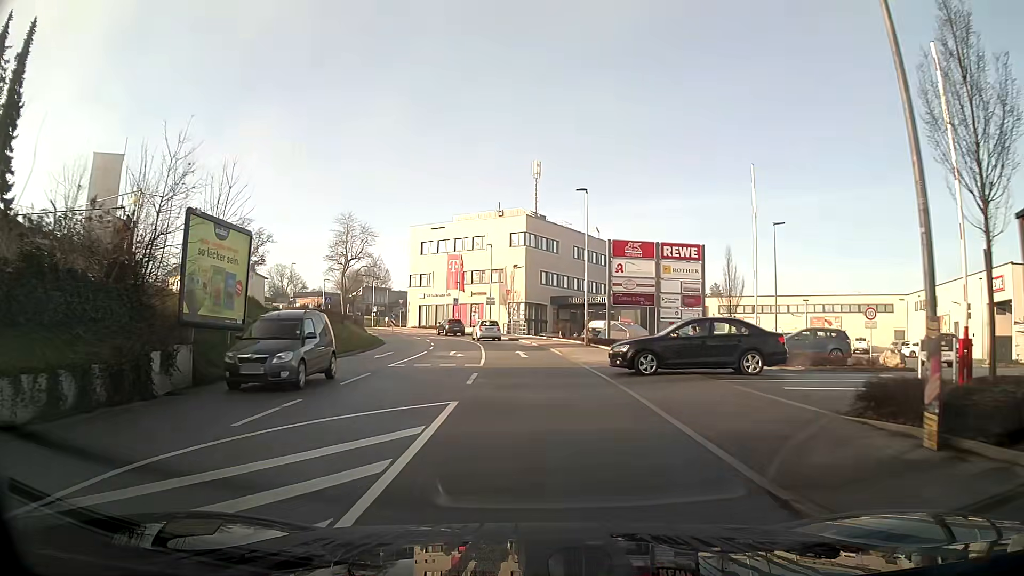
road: tertiary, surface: asphalt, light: Day
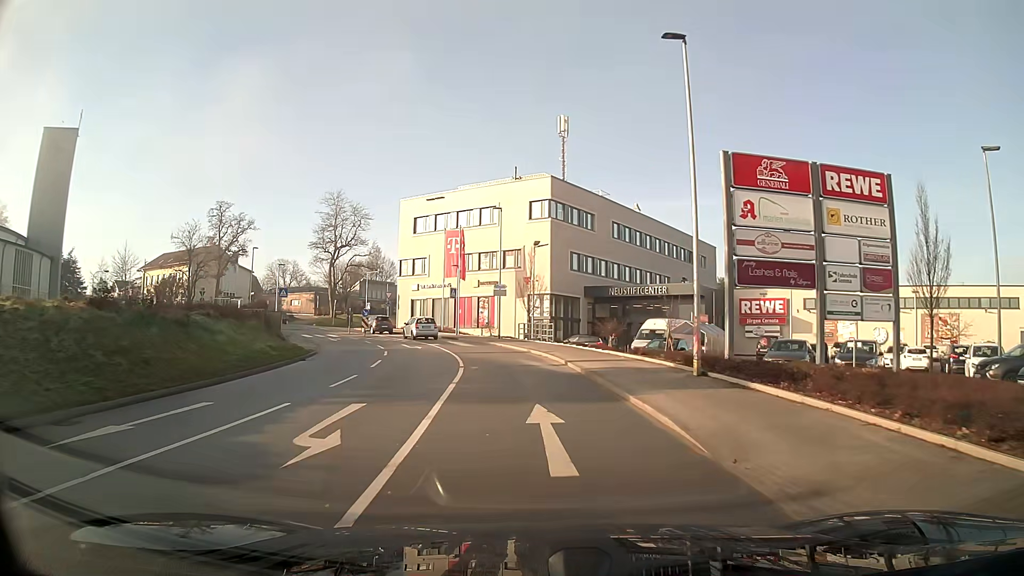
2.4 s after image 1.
(-0.3, +19.9) m; -2°
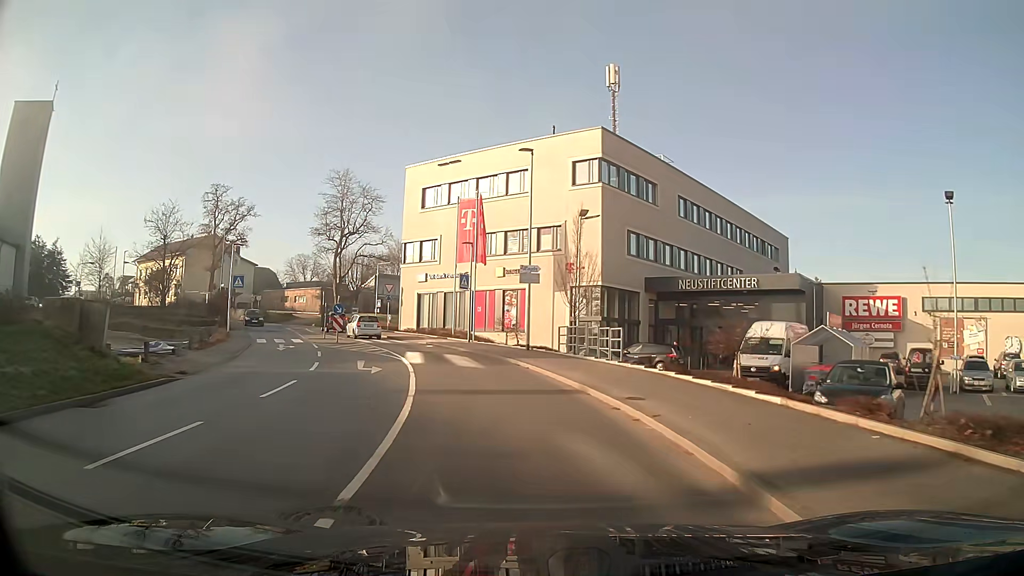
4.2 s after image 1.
(-0.4, +15.0) m; -4°
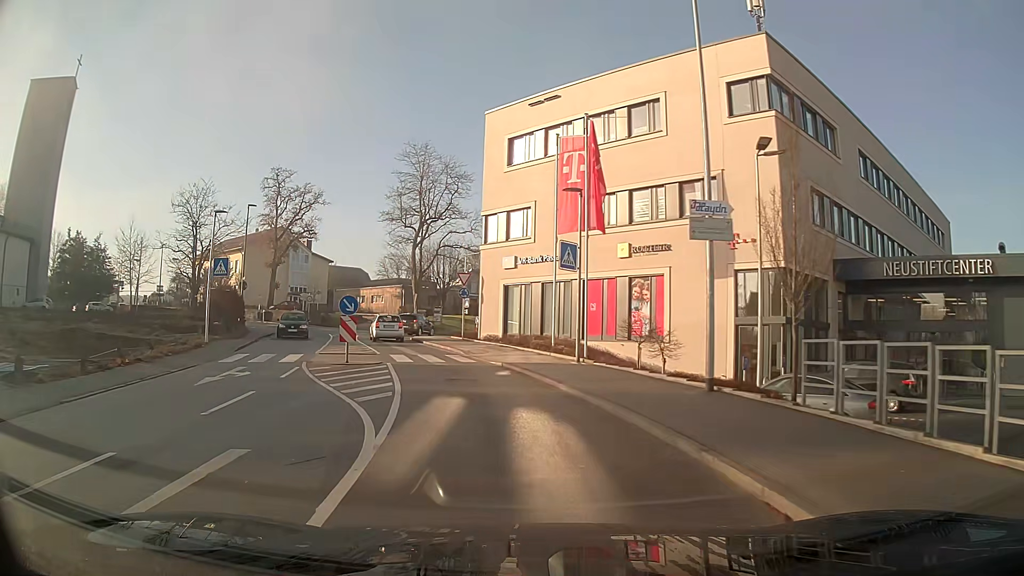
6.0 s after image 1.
(-1.2, +14.9) m; -10°
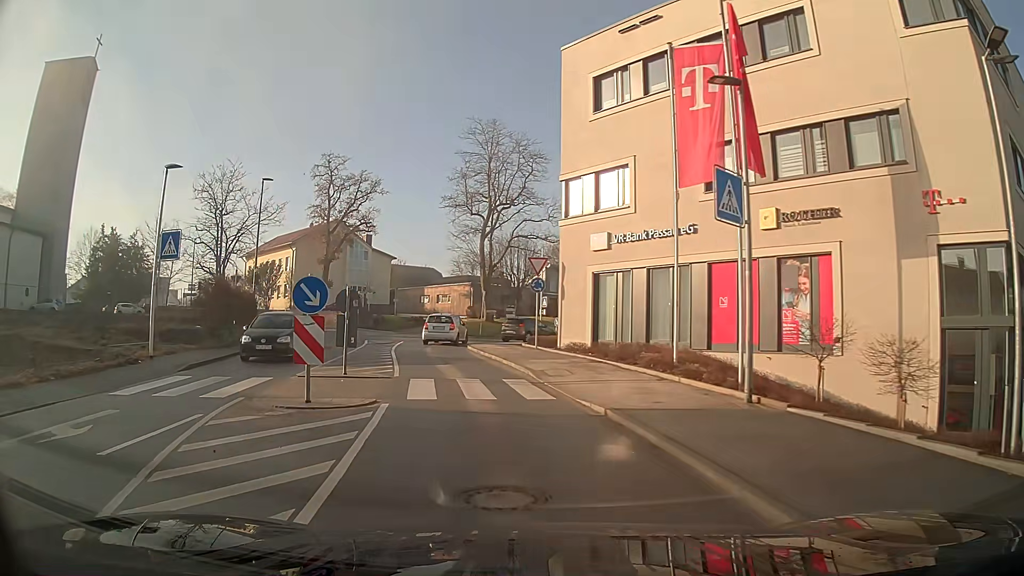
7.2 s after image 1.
(-0.5, +9.6) m; -6°
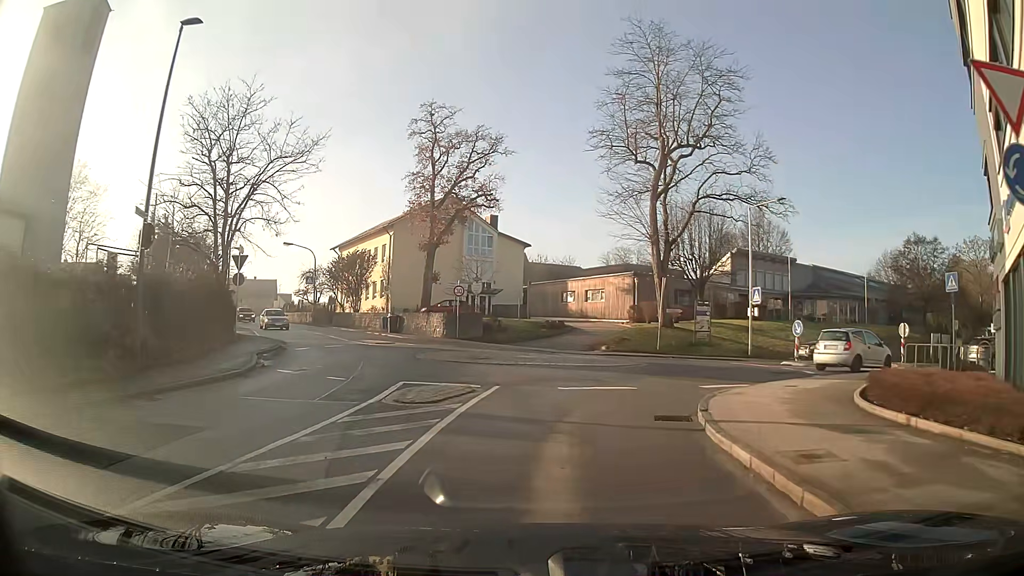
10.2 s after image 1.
(-2.6, +21.1) m; -11°
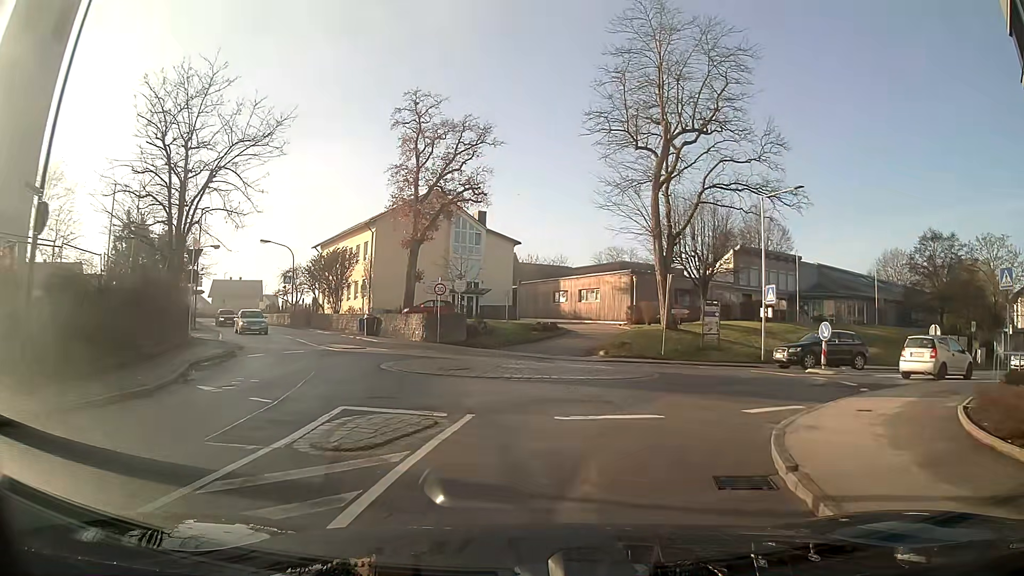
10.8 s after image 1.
(0.0, +3.5) m; +2°
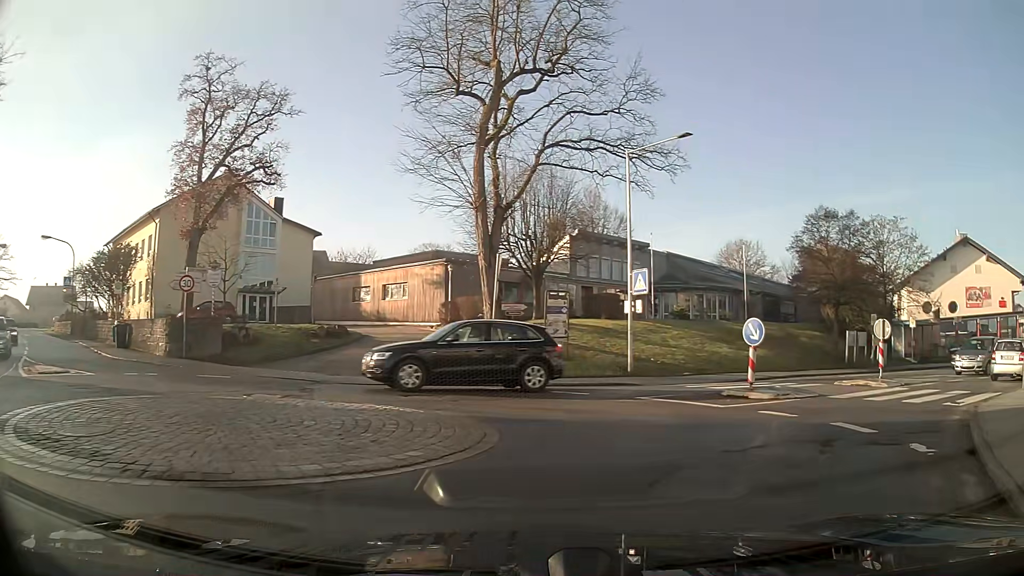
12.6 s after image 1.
(+1.0, +8.8) m; +17°
(+3, +9) (+10, +17) (+18, +22) (+26, +28) (+36, +31) (+45, +28) (+52, +21) (+59, +14) (+68, +9) (+75, +2) m
